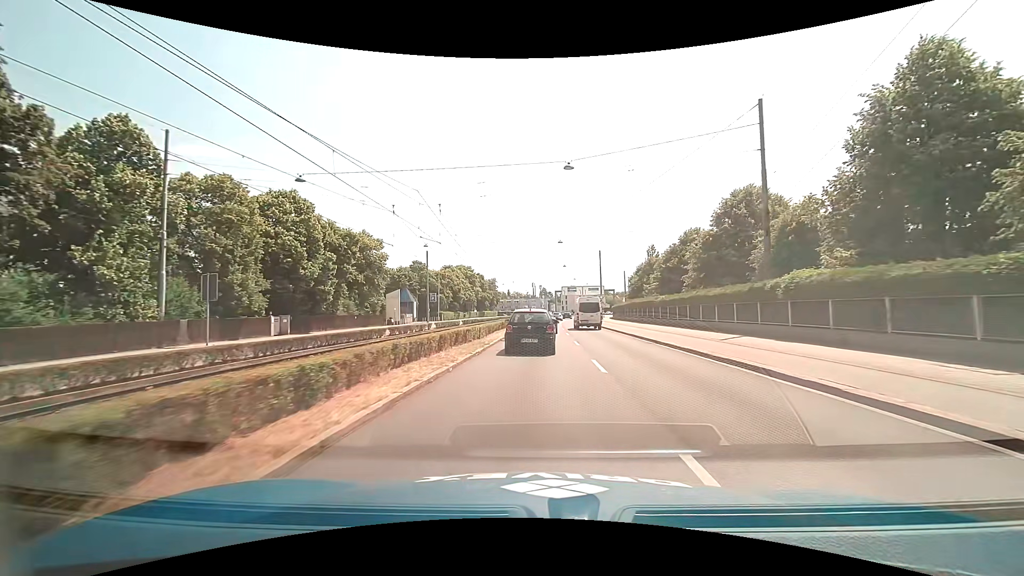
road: primary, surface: asphalt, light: Day
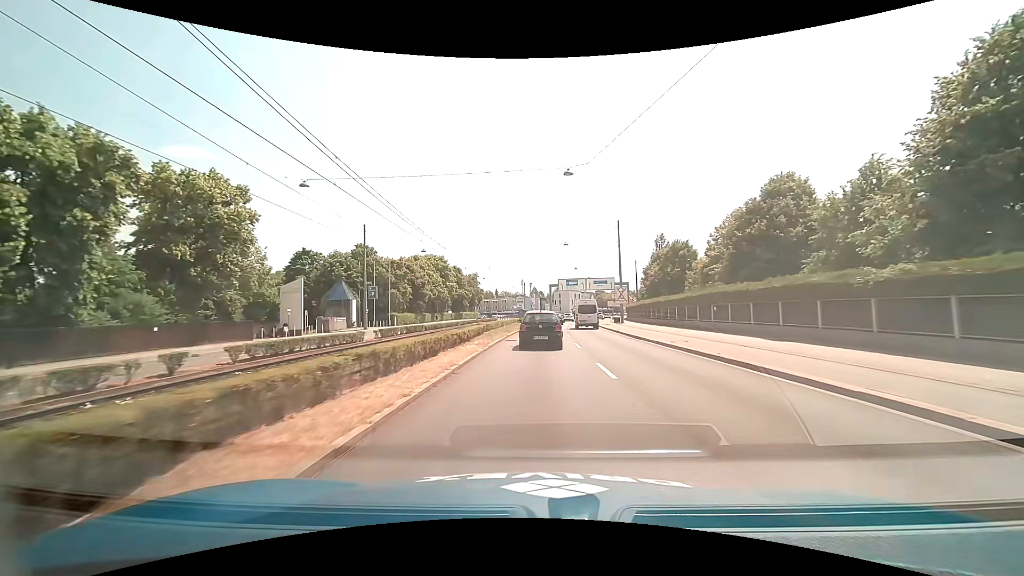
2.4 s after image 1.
(+0.4, +29.6) m; +1°
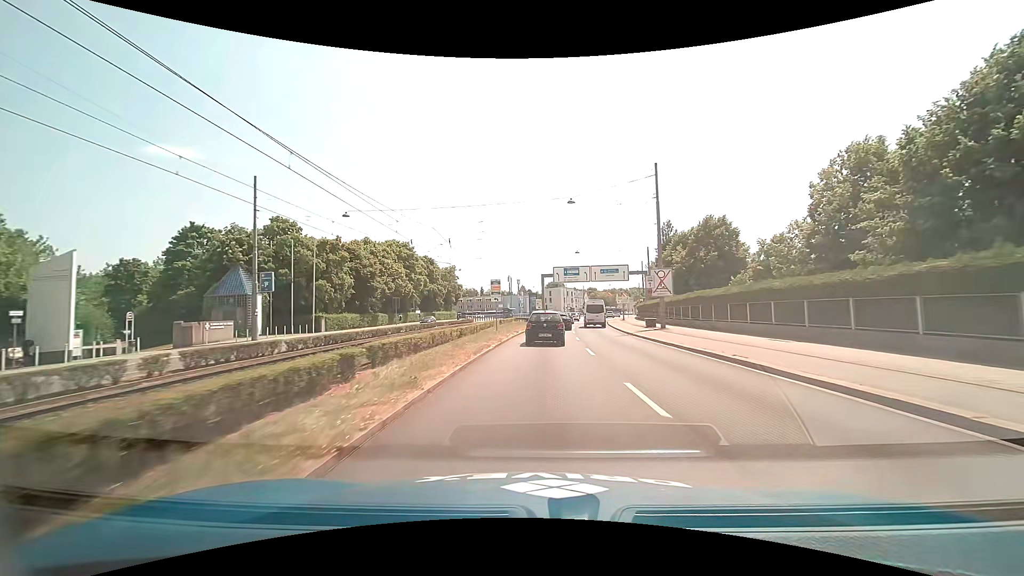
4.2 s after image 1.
(+0.2, +23.0) m; +2°
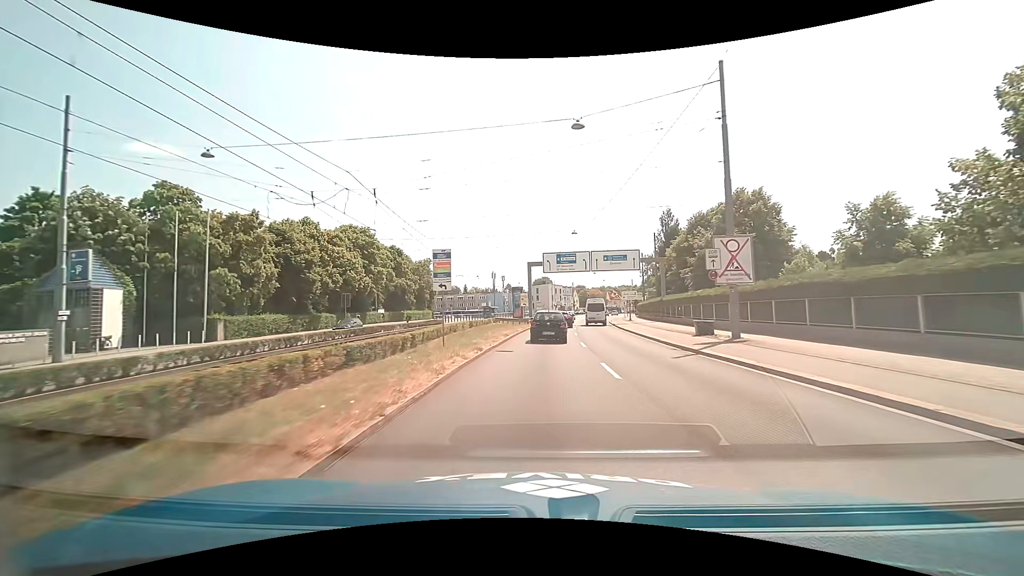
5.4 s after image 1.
(+0.2, +15.4) m; +1°
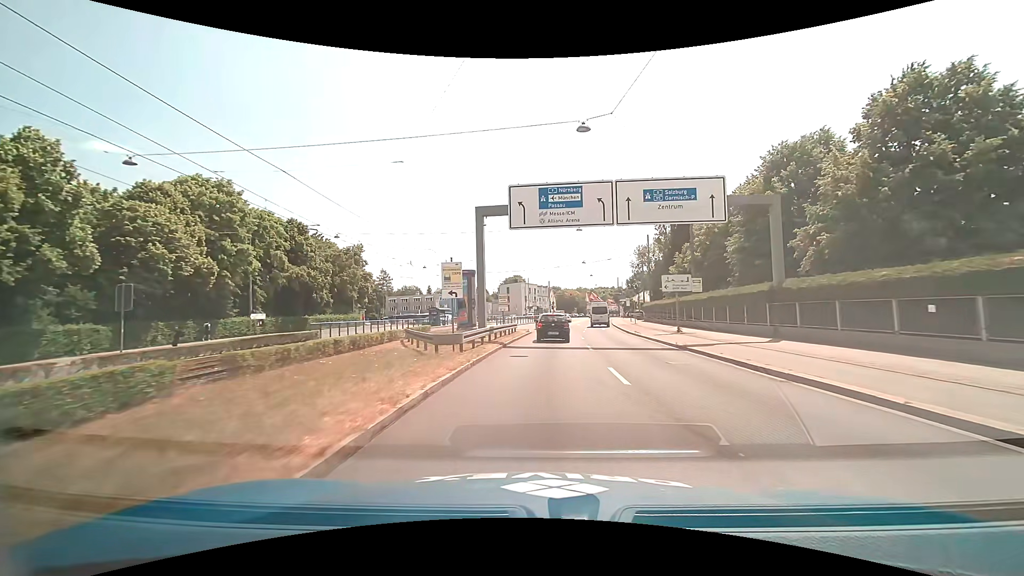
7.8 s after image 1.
(+0.8, +29.4) m; +3°
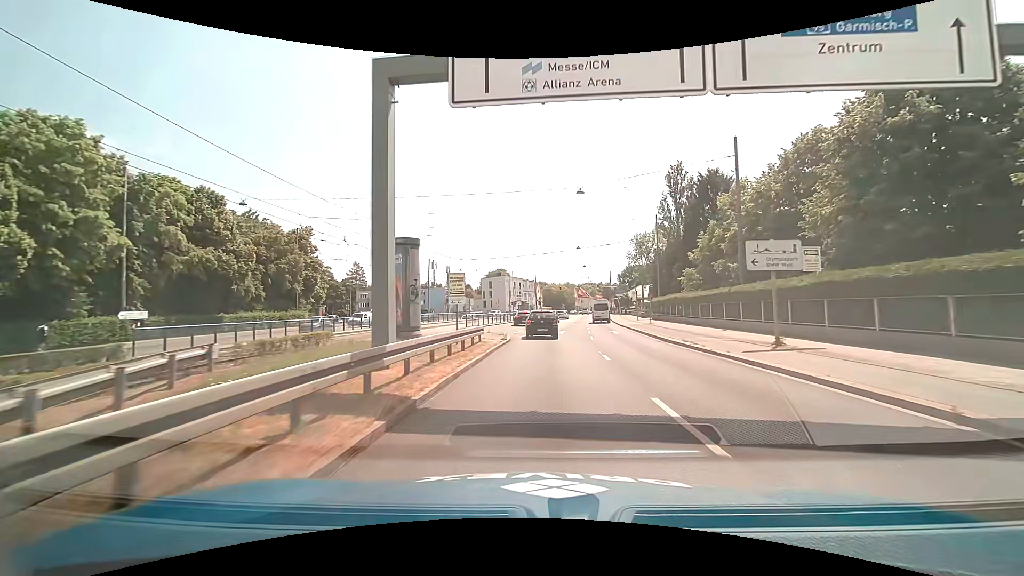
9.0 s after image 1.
(+0.3, +14.3) m; +2°
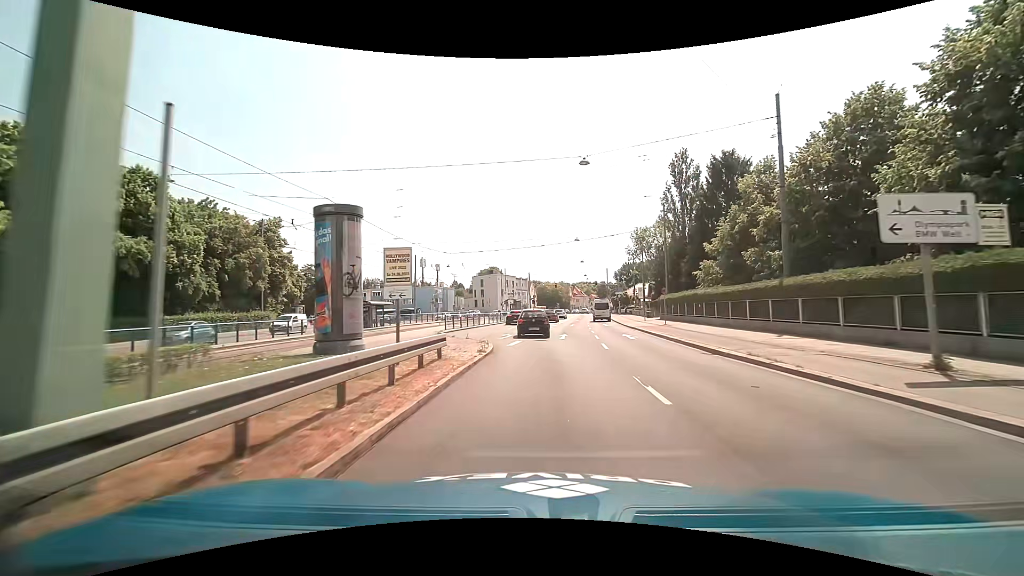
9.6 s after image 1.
(+0.1, +6.9) m; +1°
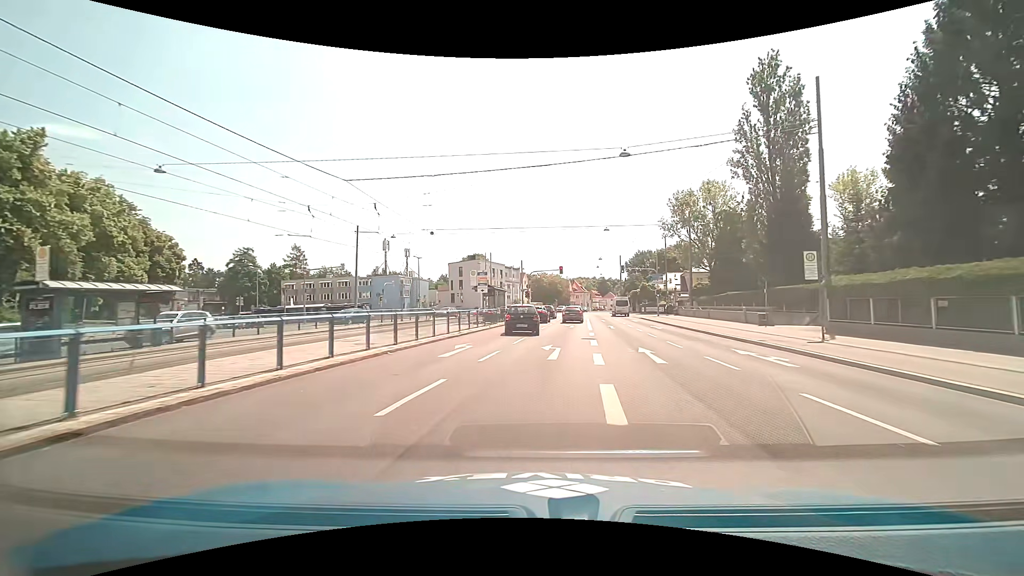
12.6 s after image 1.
(-0.3, +31.5) m; 0°
